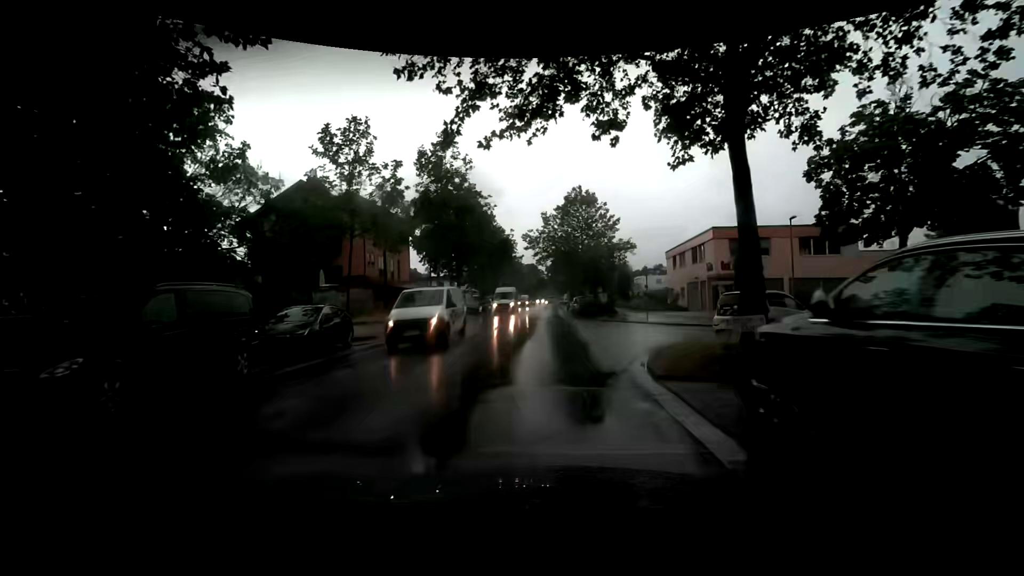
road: unclassified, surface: asphalt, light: Day
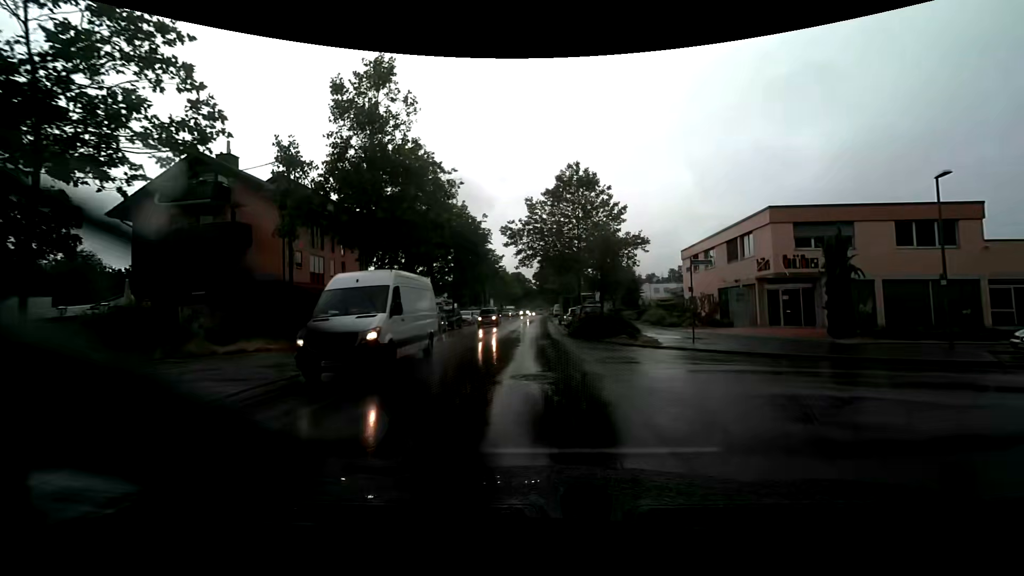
(0.0, +11.9) m; +1°
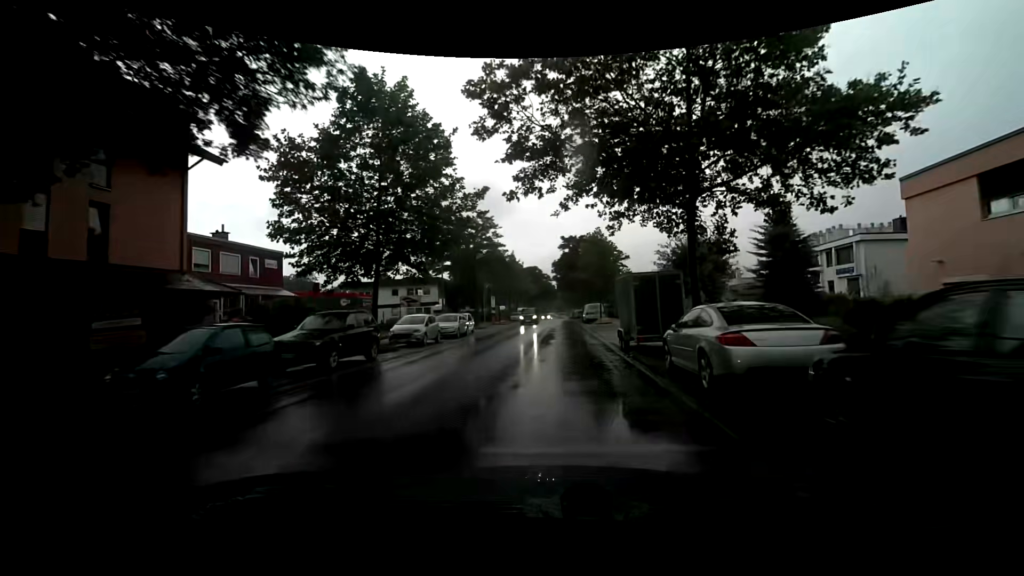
(-0.2, +26.7) m; -1°
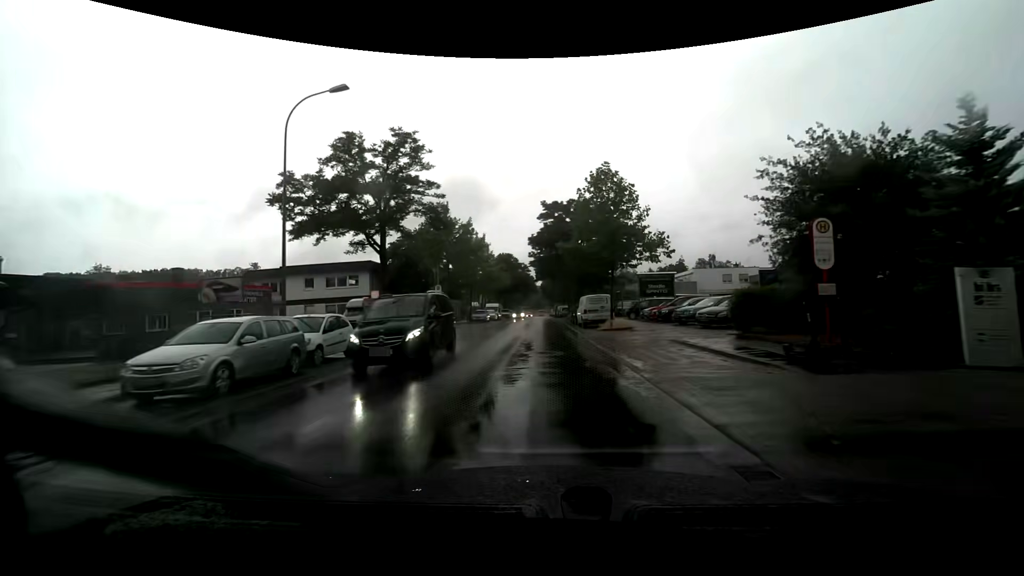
(+0.1, +20.5) m; +1°
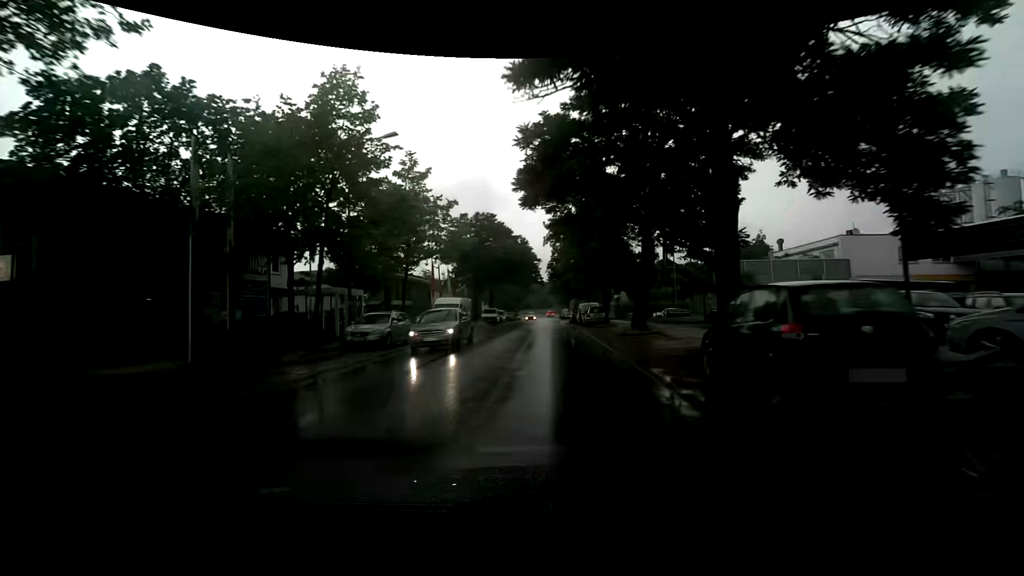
(0.0, +36.6) m; -1°
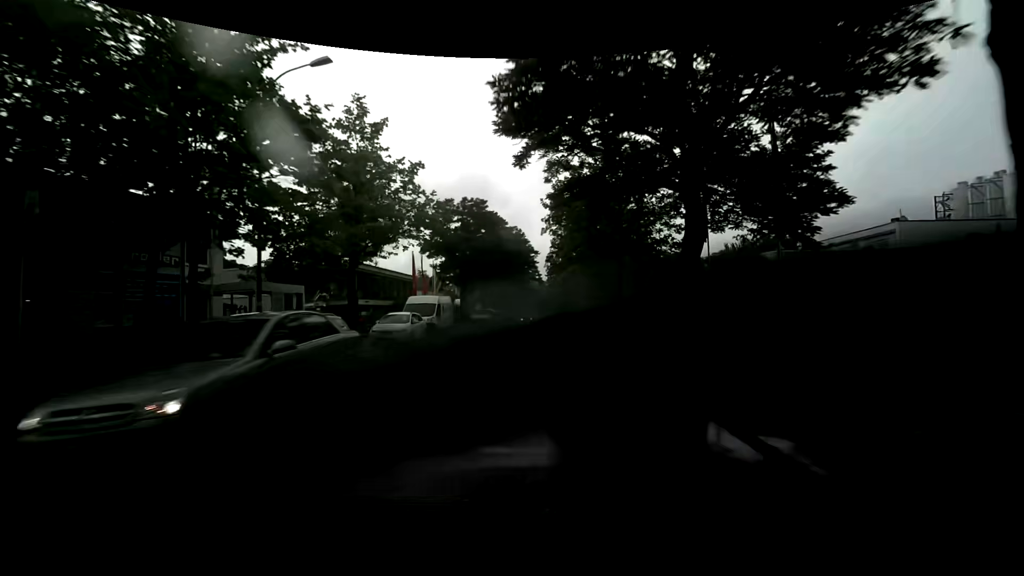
(0.0, +6.9) m; -1°
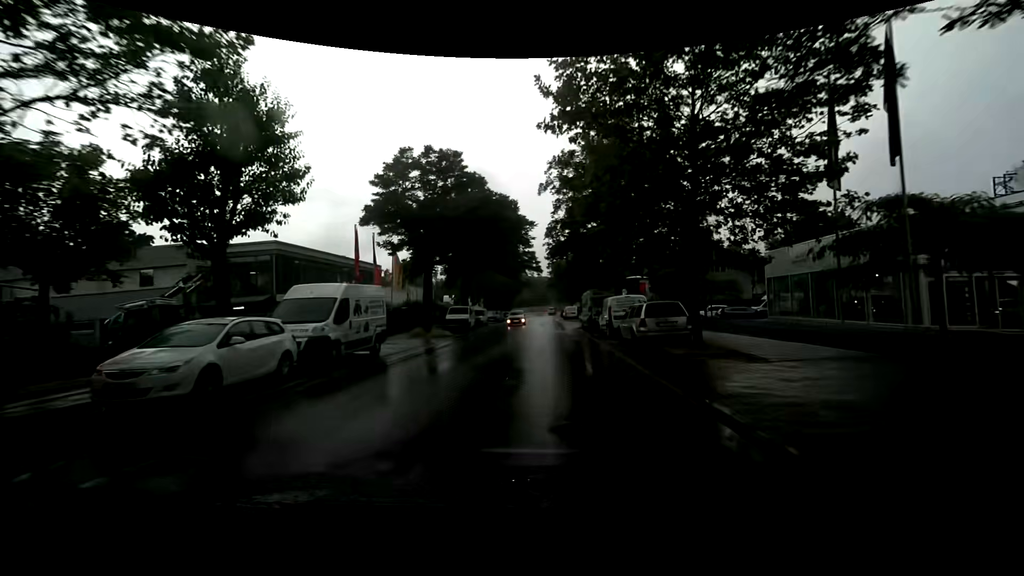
(+0.2, +13.1) m; +1°
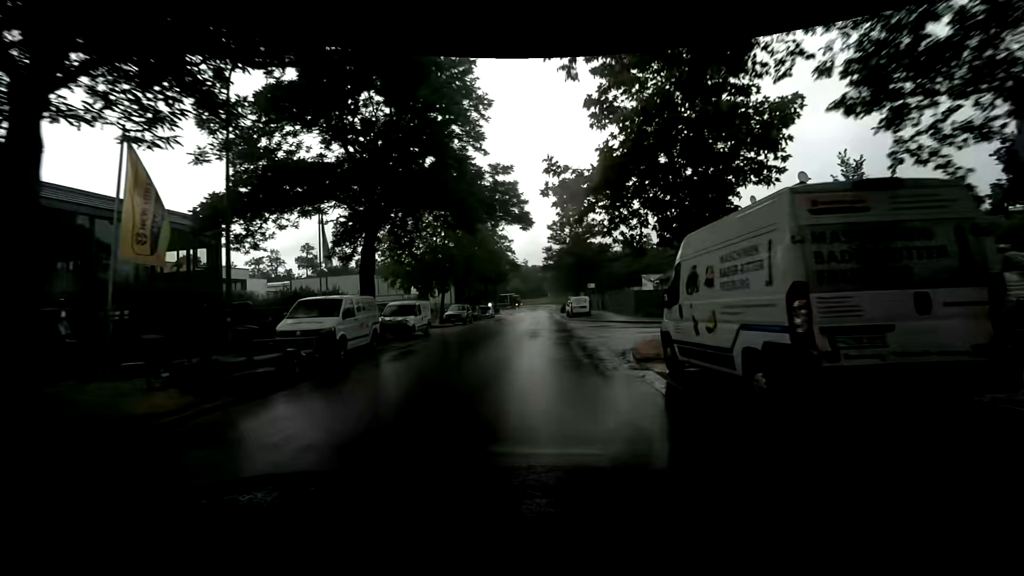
(+0.1, +23.5) m; 0°
(0, +10) (+1, +20) (+1, +30) (+1, +40) (0, +50) (0, +60) (+1, +70) (+1, +80) (+1, +90) (+1, +100) m
